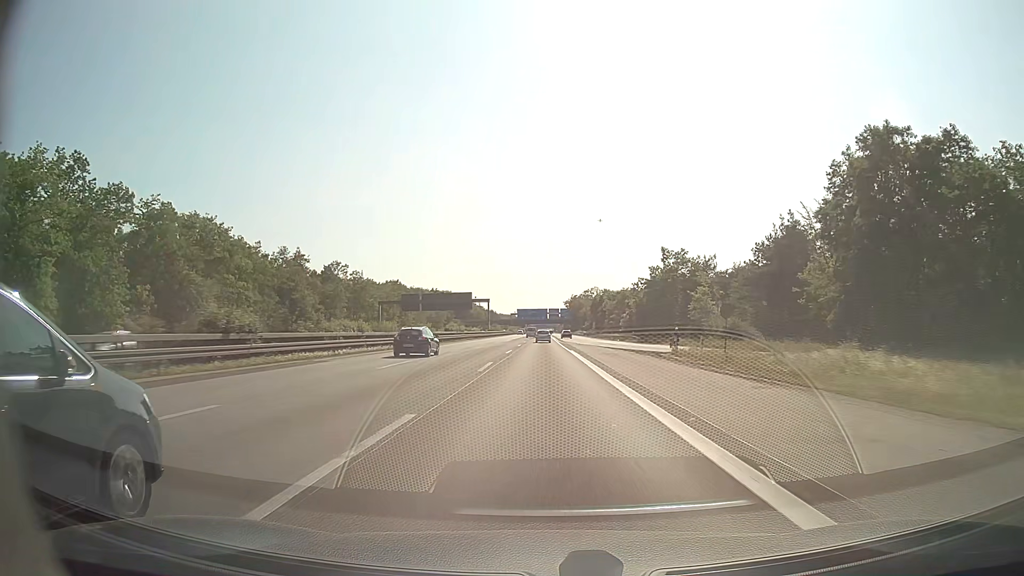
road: motorway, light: Day
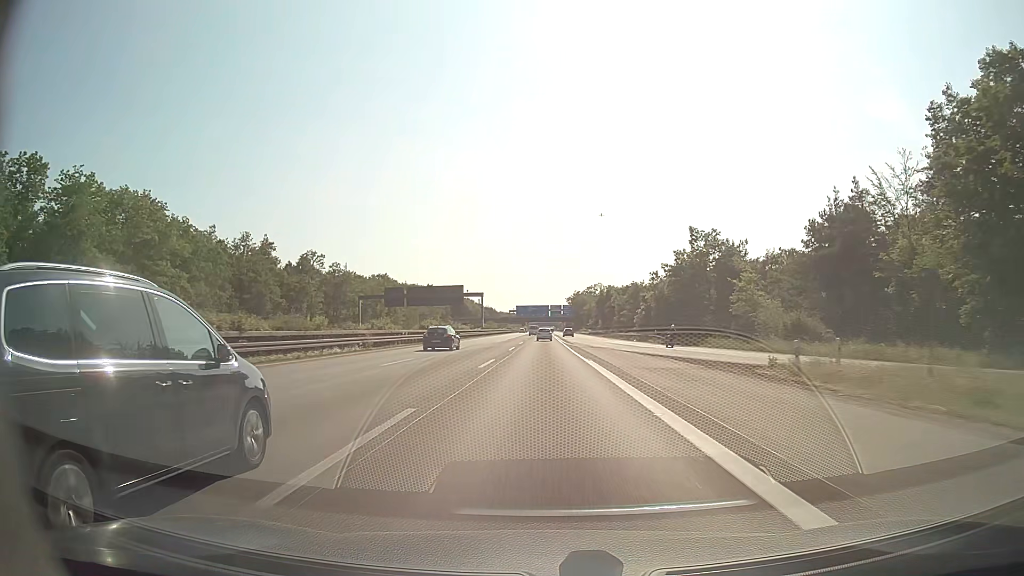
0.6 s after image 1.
(0.0, +17.4) m; 0°
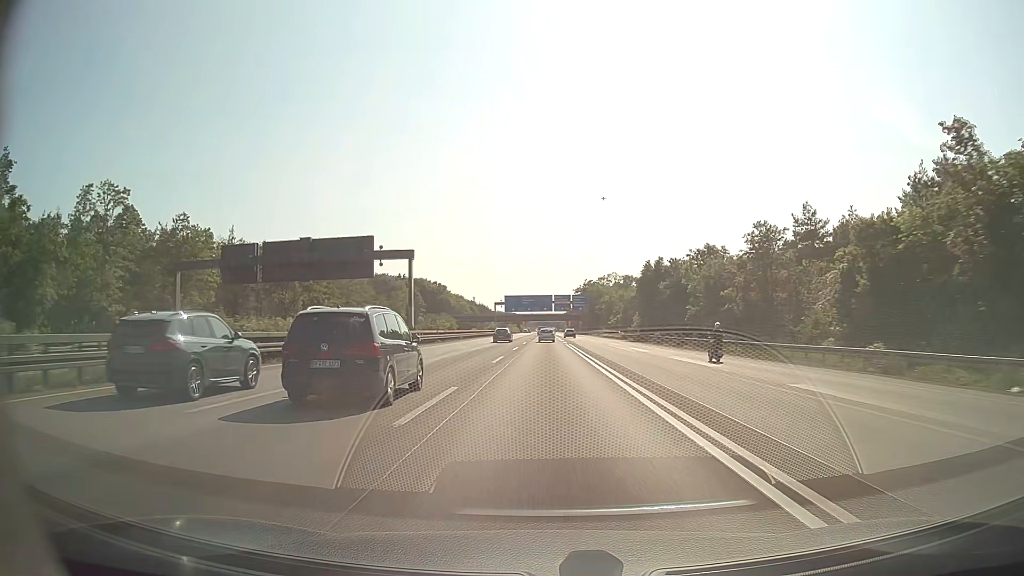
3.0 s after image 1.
(-0.3, +69.6) m; 0°
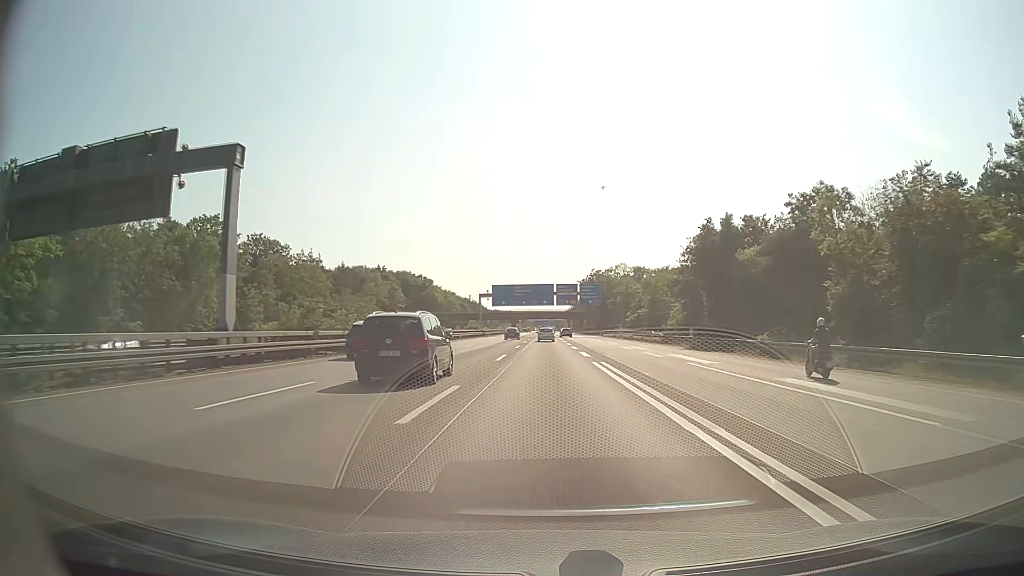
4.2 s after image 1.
(0.0, +34.9) m; 0°
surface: asphalt
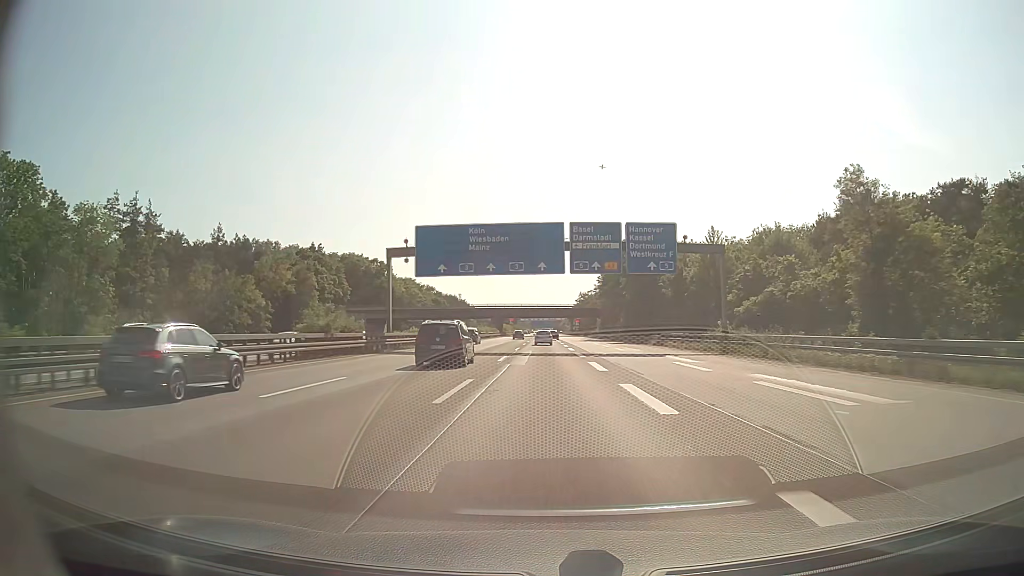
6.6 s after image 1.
(+0.3, +69.7) m; 0°
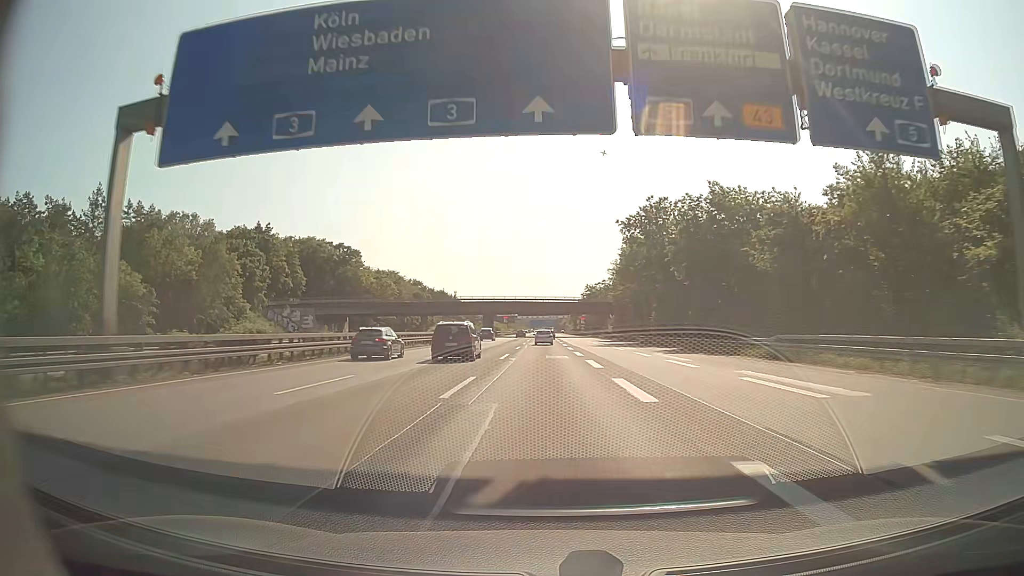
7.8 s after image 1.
(0.0, +34.9) m; 0°
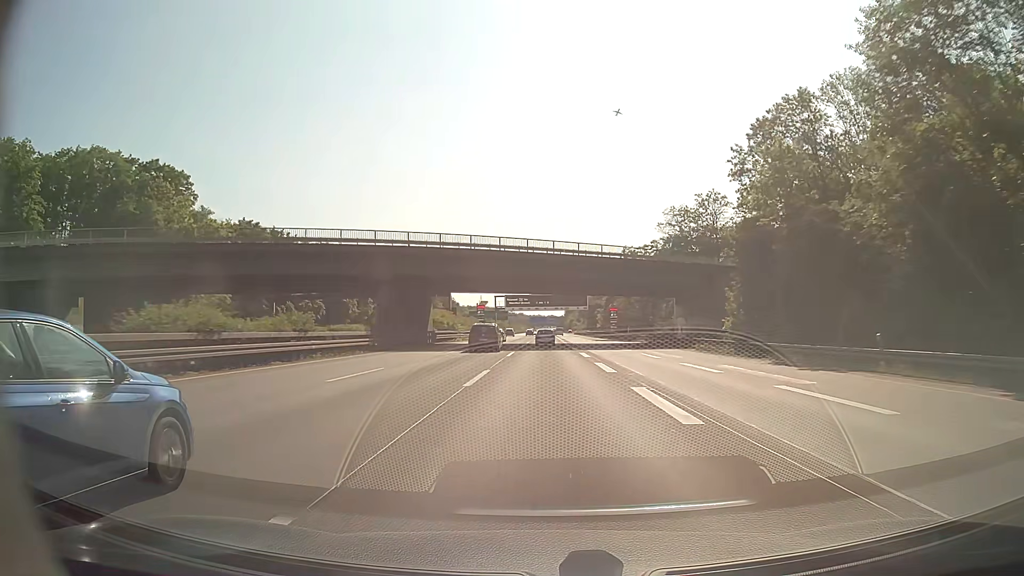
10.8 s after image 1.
(-0.2, +87.1) m; 0°
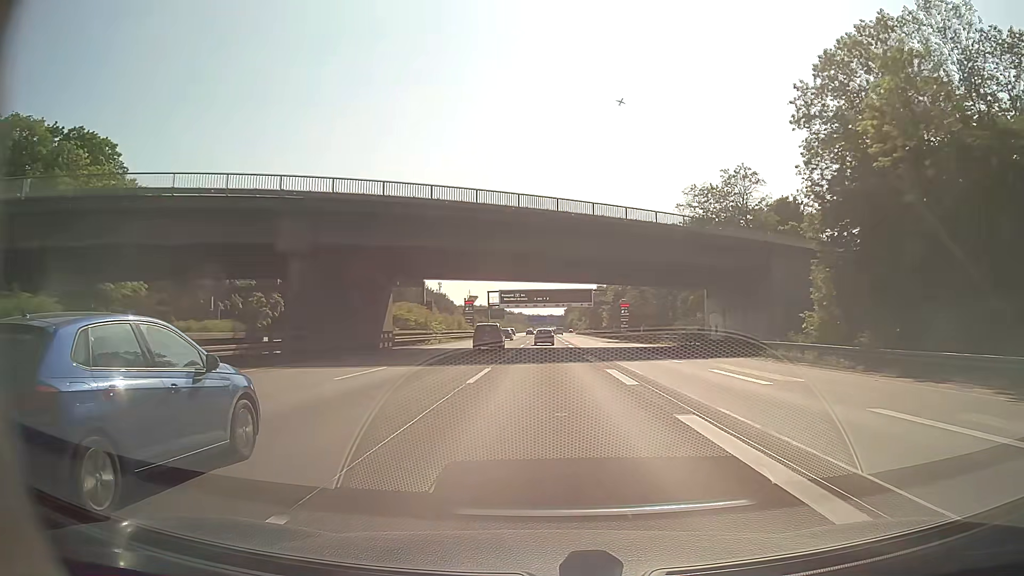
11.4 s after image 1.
(0.0, +17.4) m; 0°
(0, +10) (0, +20) (0, +30) (0, +40) (0, +50) (0, +60) (0, +70) (0, +80) (0, +90) (0, +100) m
